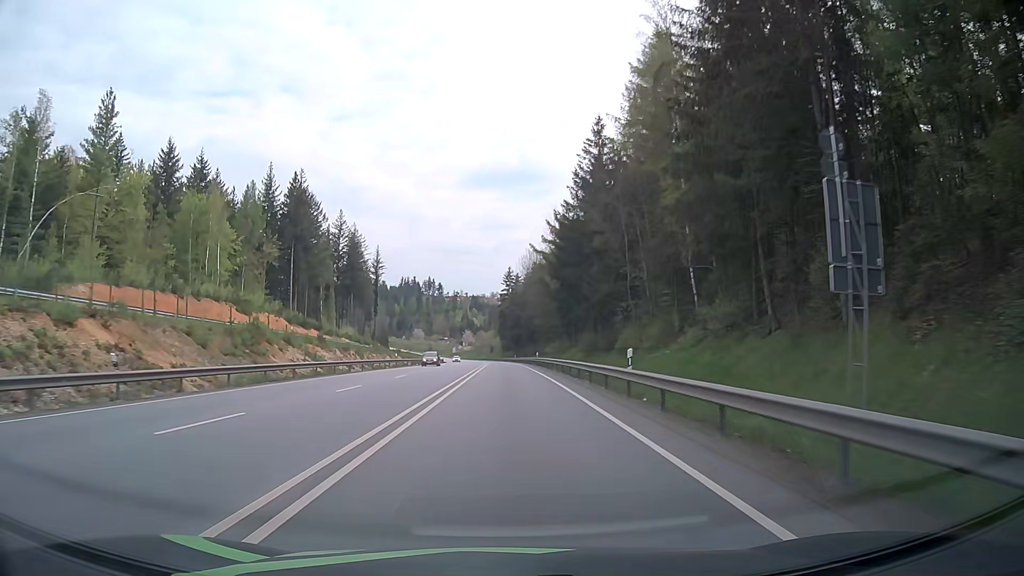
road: primary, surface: asphalt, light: Day
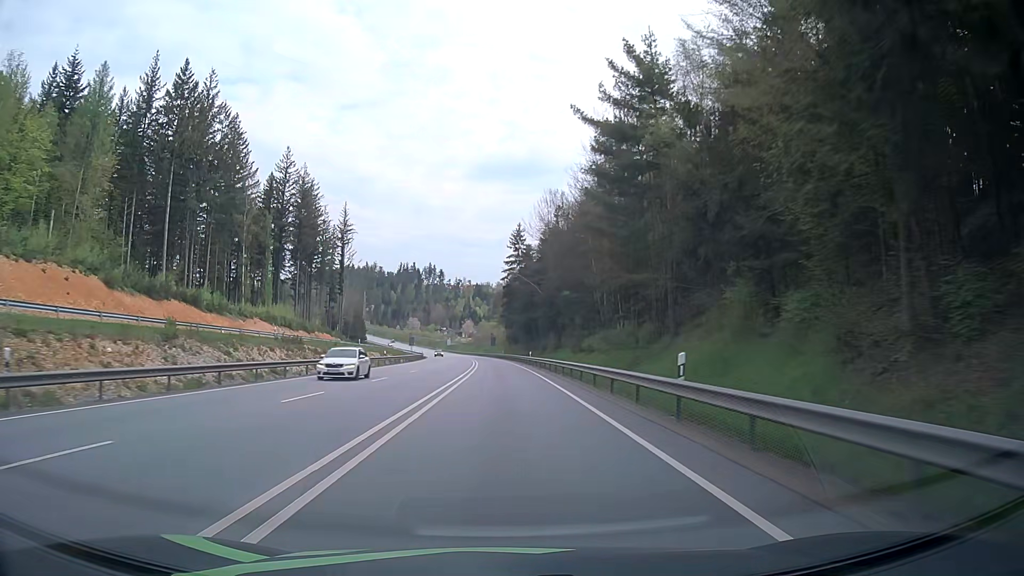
(0.0, +53.8) m; 0°
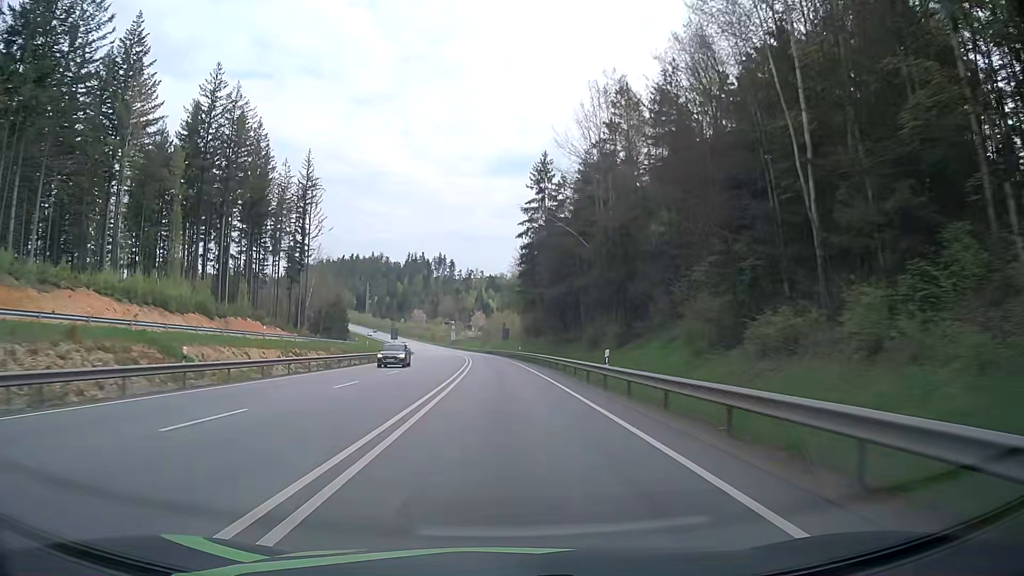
(-0.8, +43.1) m; -2°
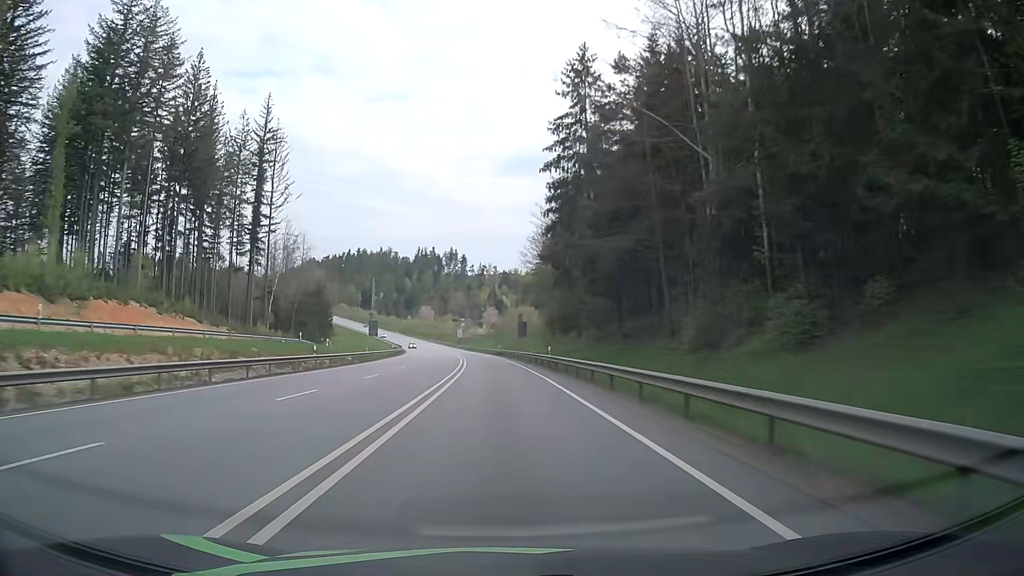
(-0.3, +30.0) m; -1°
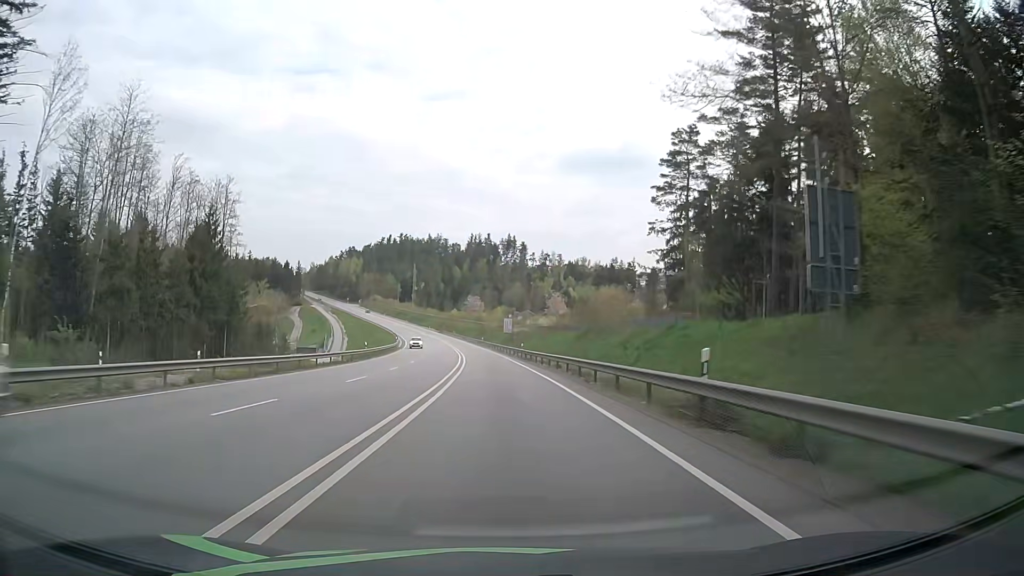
(-3.2, +76.9) m; -5°
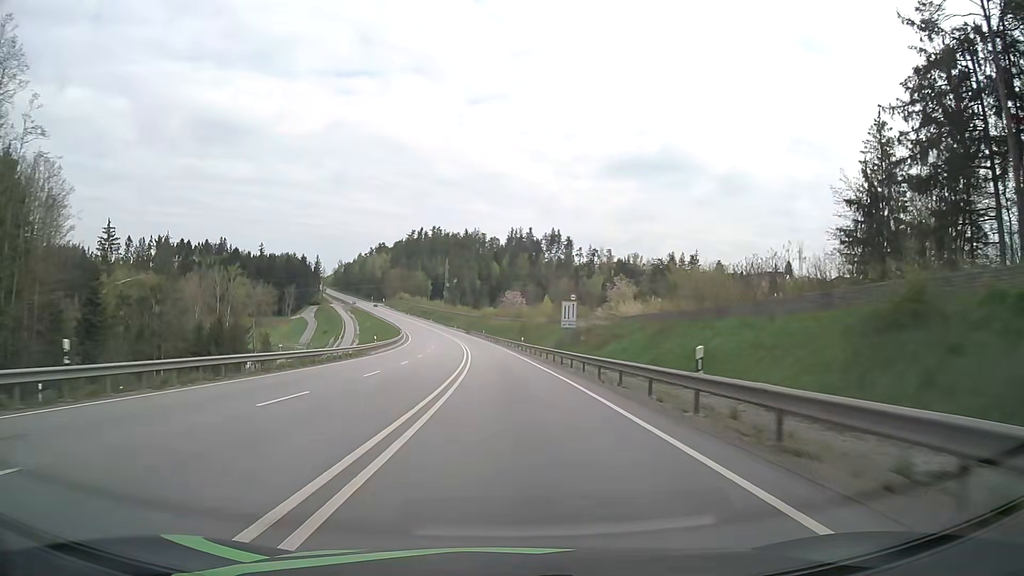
(-1.7, +46.7) m; -4°
(0, +10) (0, +20) (0, +30) (-1, +40) (-1, +50) (-2, +60) (-2, +70) (-3, +80) (-4, +90) (-5, +100) m
